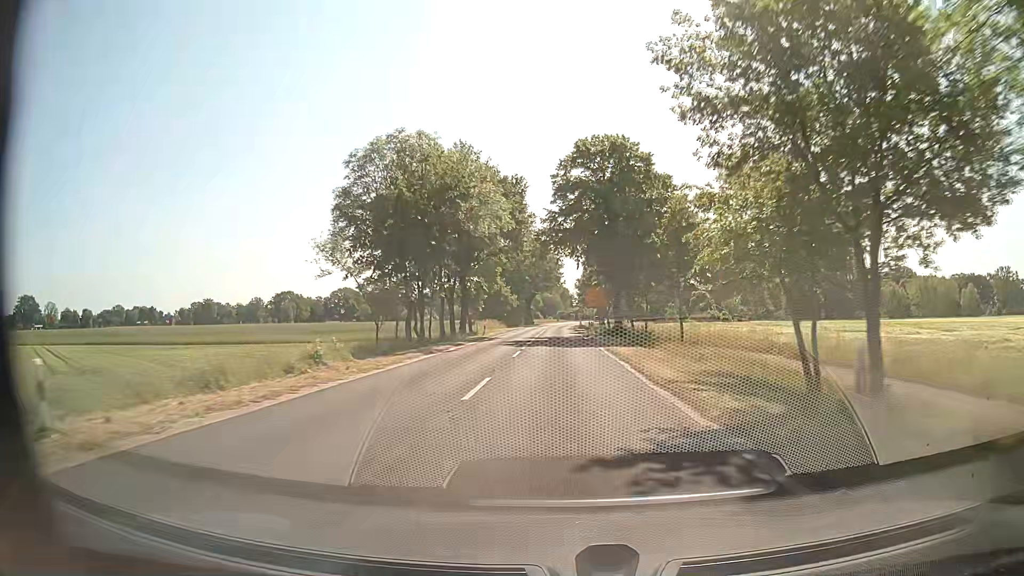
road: secondary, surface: asphalt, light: Day
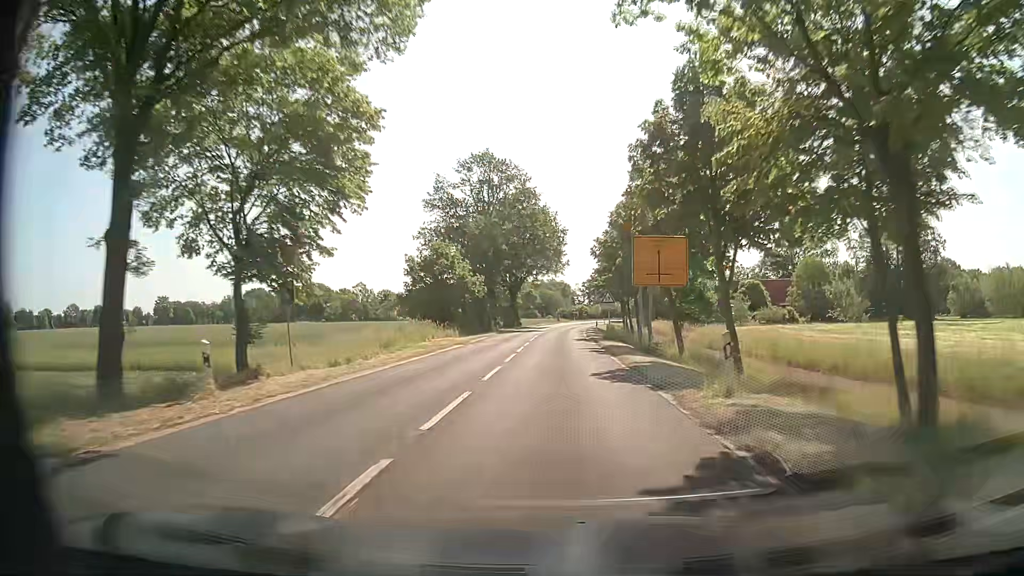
(-0.1, +45.1) m; -1°
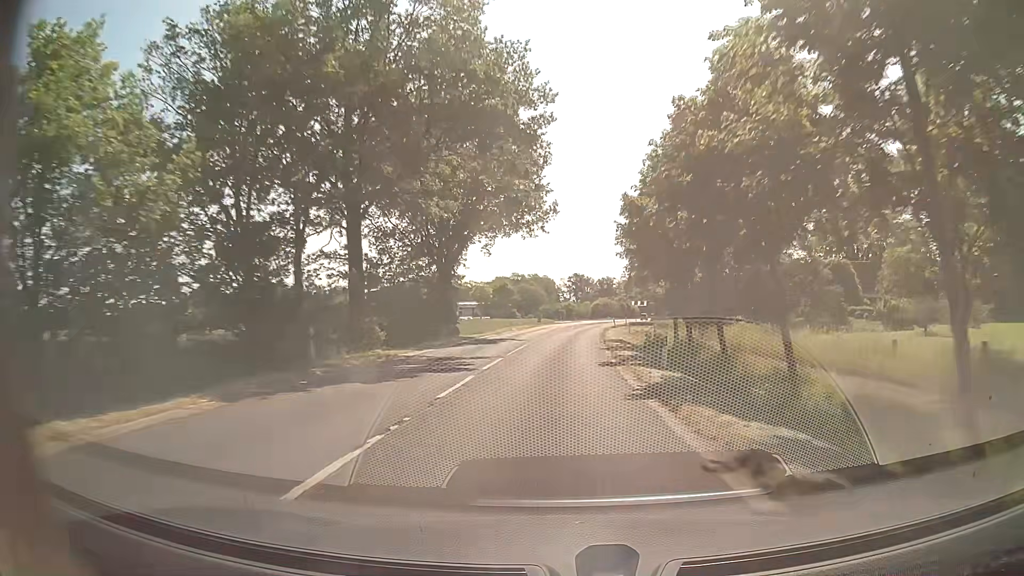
(+0.7, +45.2) m; +1°
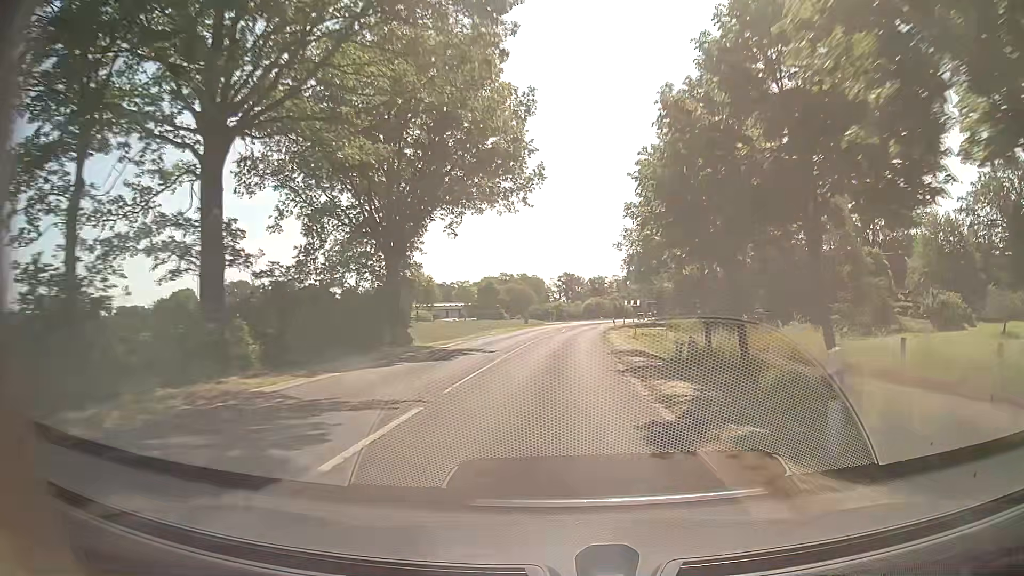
(+0.1, +11.4) m; +1°
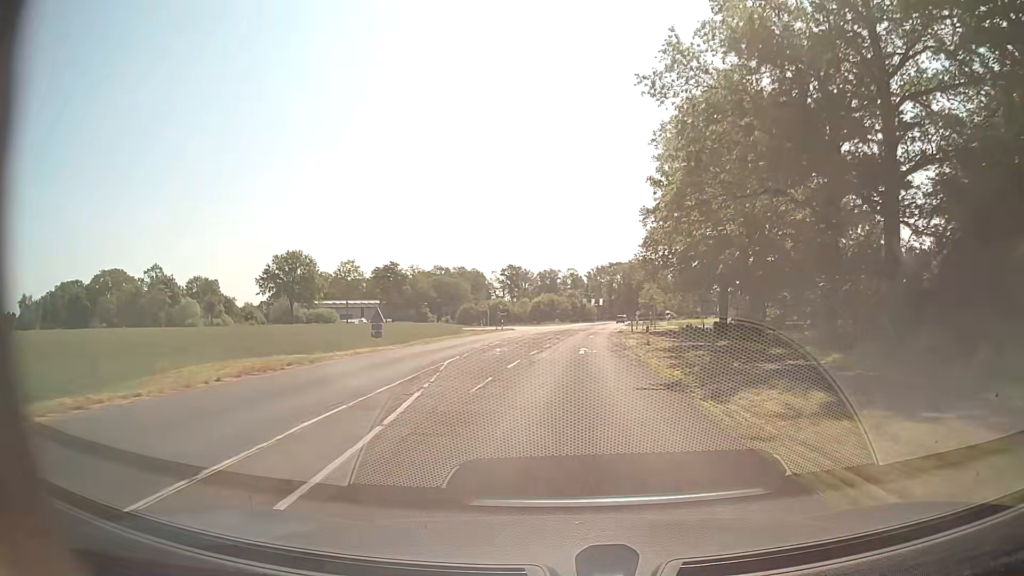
(+1.8, +56.8) m; +4°
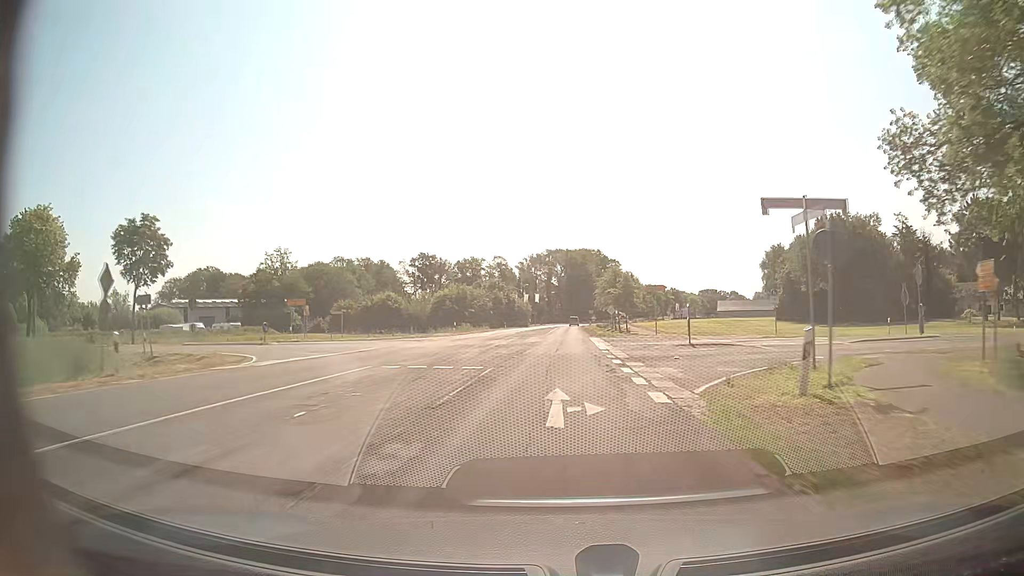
(+3.0, +56.7) m; +6°
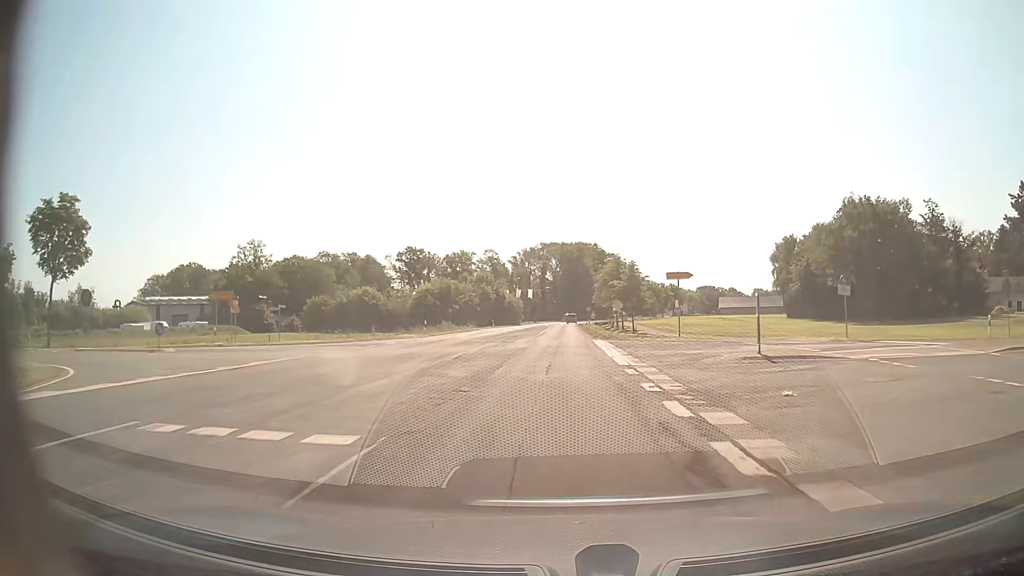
(0.0, +11.4) m; +1°
